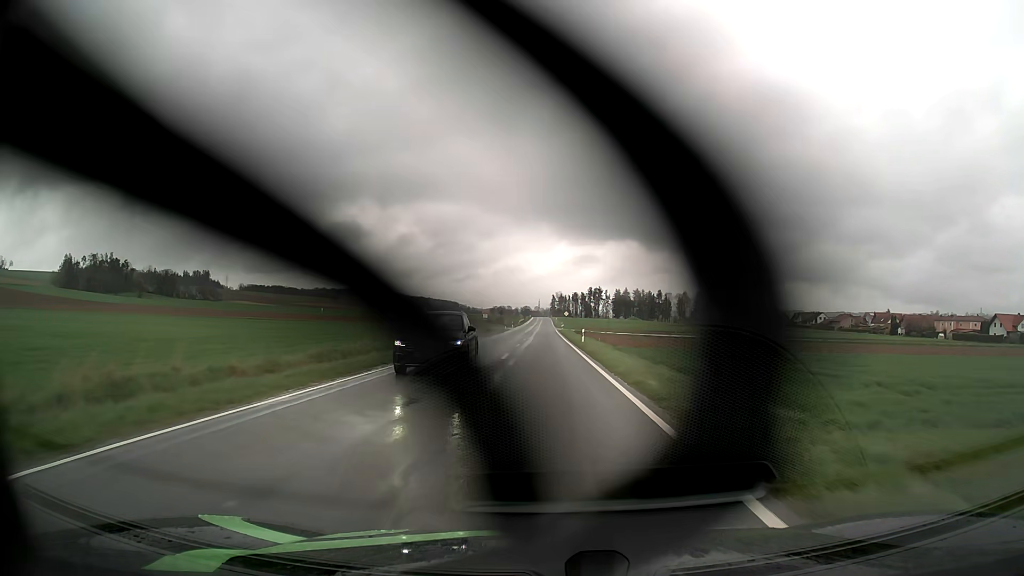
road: tertiary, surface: asphalt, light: Day
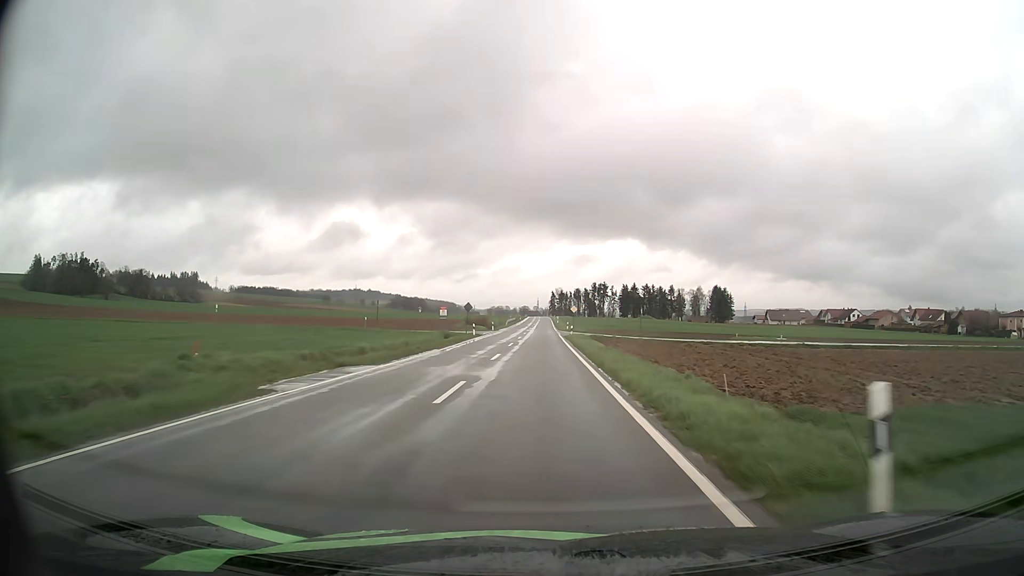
(+0.1, +38.7) m; 0°
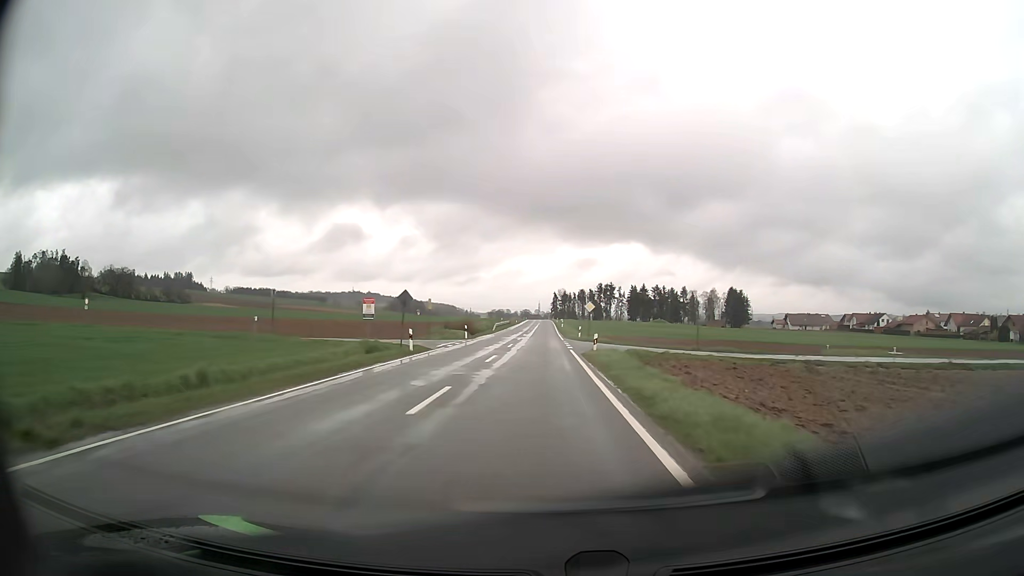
(-0.1, +26.1) m; 0°
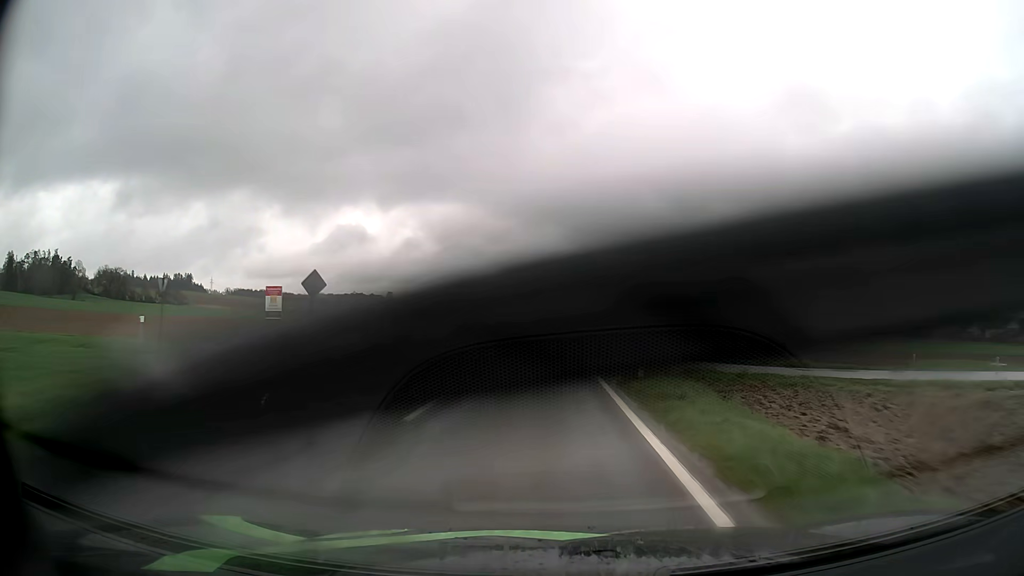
(-0.1, +13.2) m; 0°
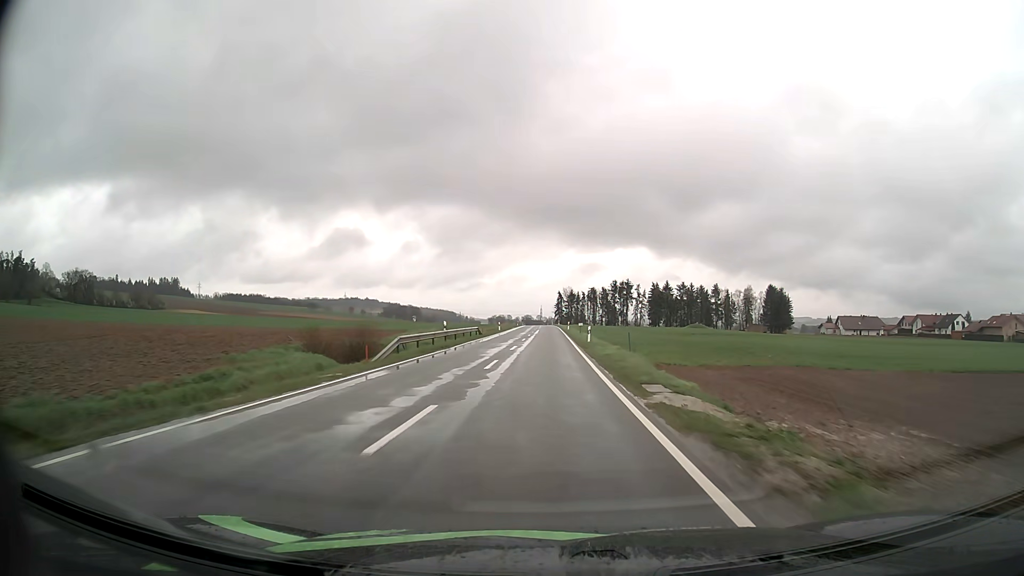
(0.0, +39.9) m; 0°
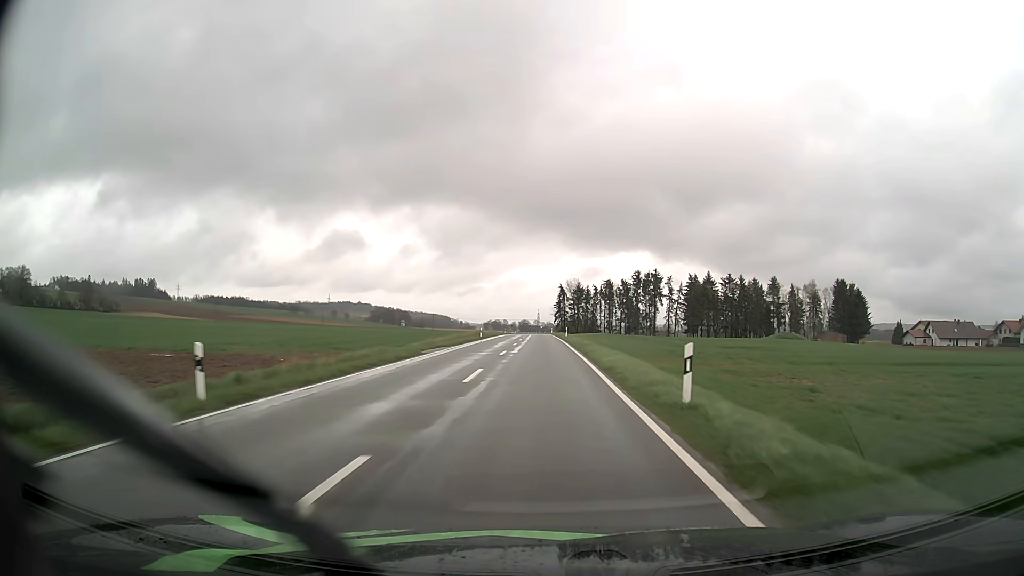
(+0.3, +66.6) m; 0°
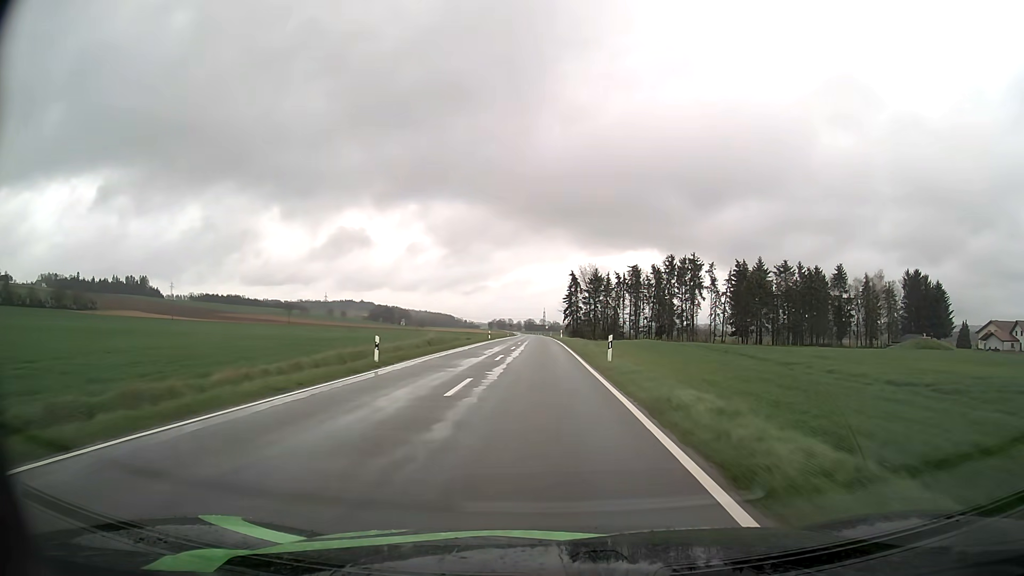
(-0.2, +39.6) m; -1°
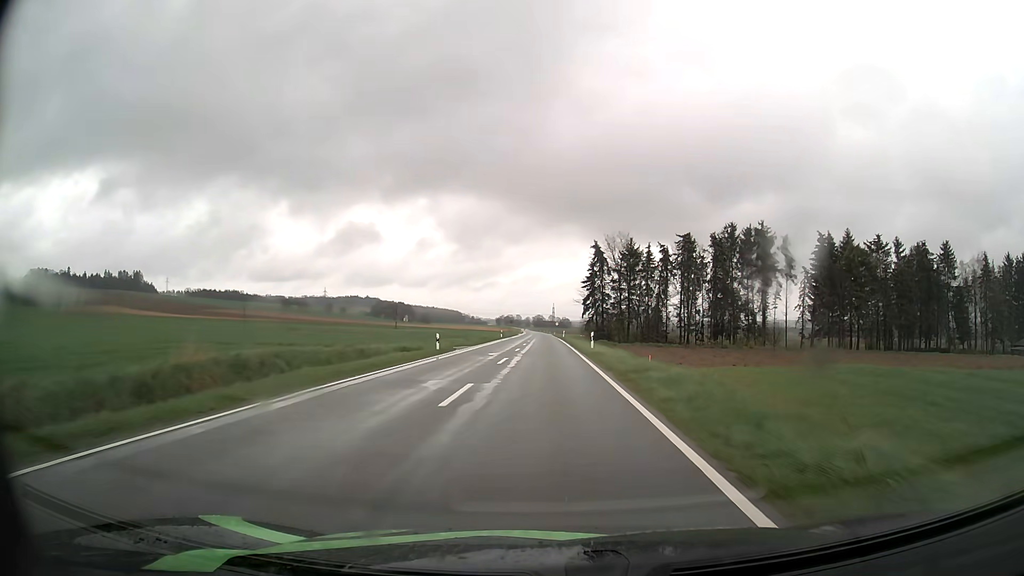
(-0.3, +39.5) m; -1°
(0, +10) (0, +20) (0, +30) (0, +40) (0, +50) (0, +60) (0, +70) (0, +80) (-1, +90) (-1, +100) m
